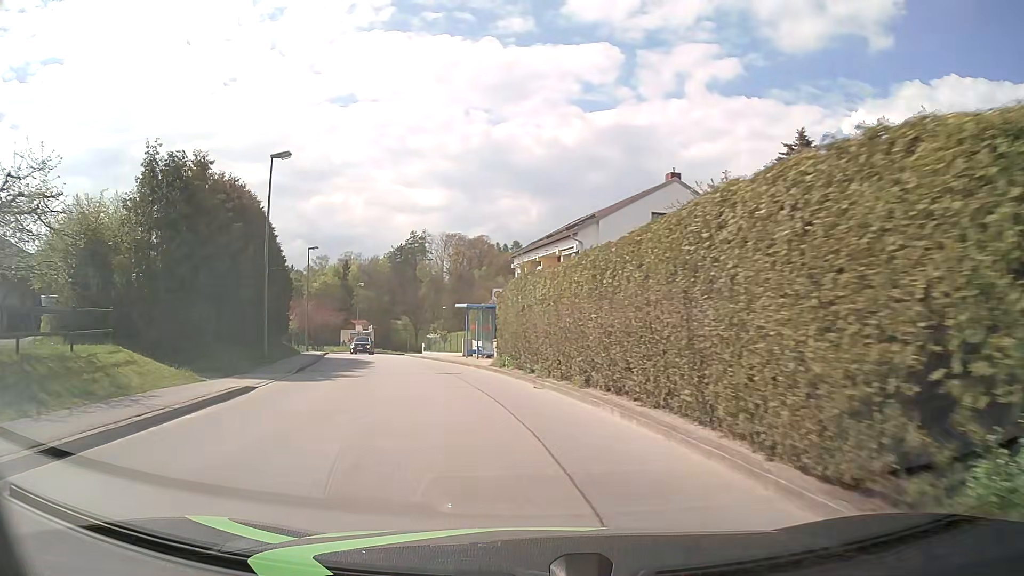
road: unclassified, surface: asphalt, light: Day
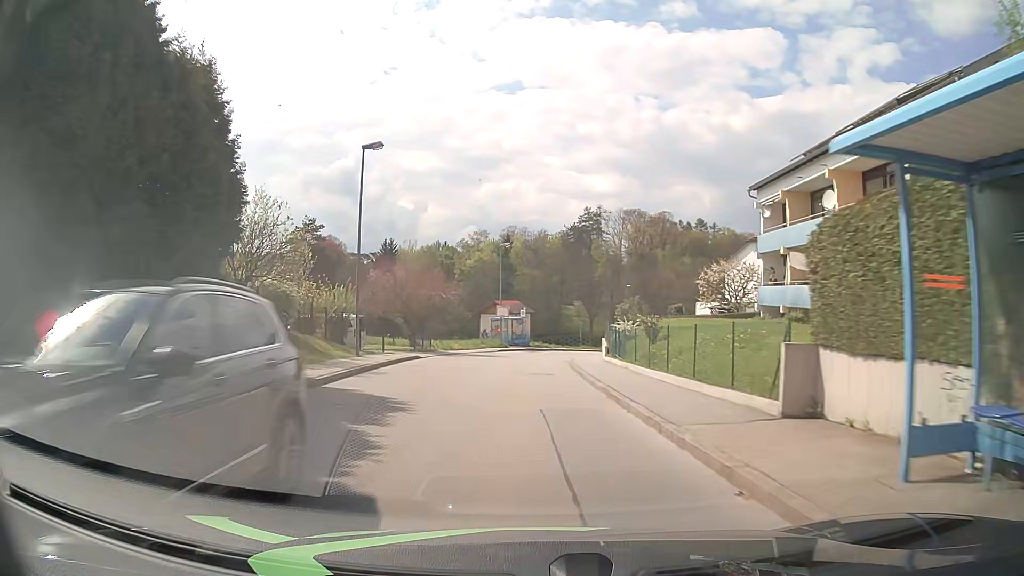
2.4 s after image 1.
(-4.2, +27.2) m; -15°
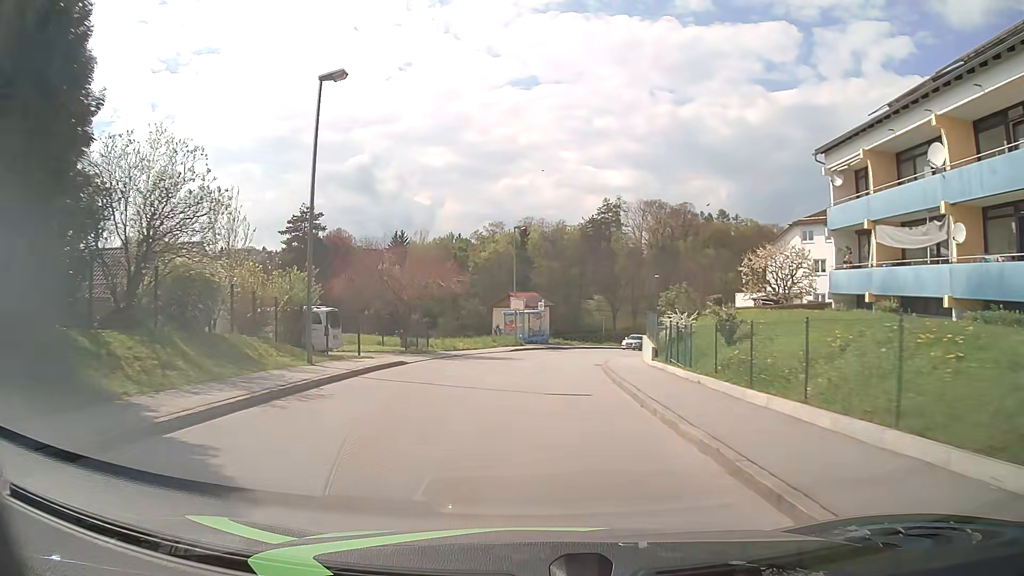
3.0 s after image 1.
(-0.1, +7.3) m; -1°
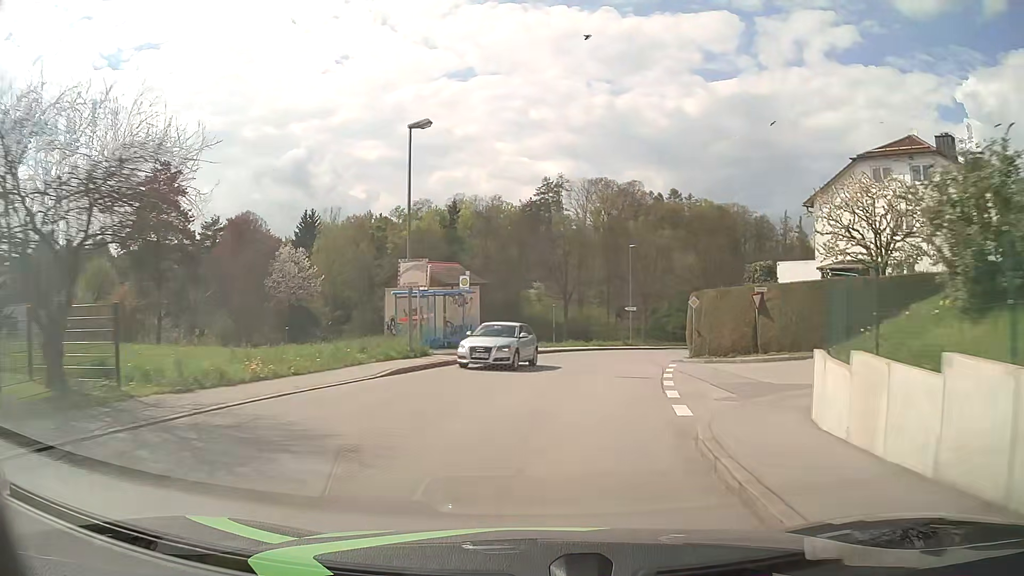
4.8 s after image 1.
(+0.6, +21.7) m; +5°
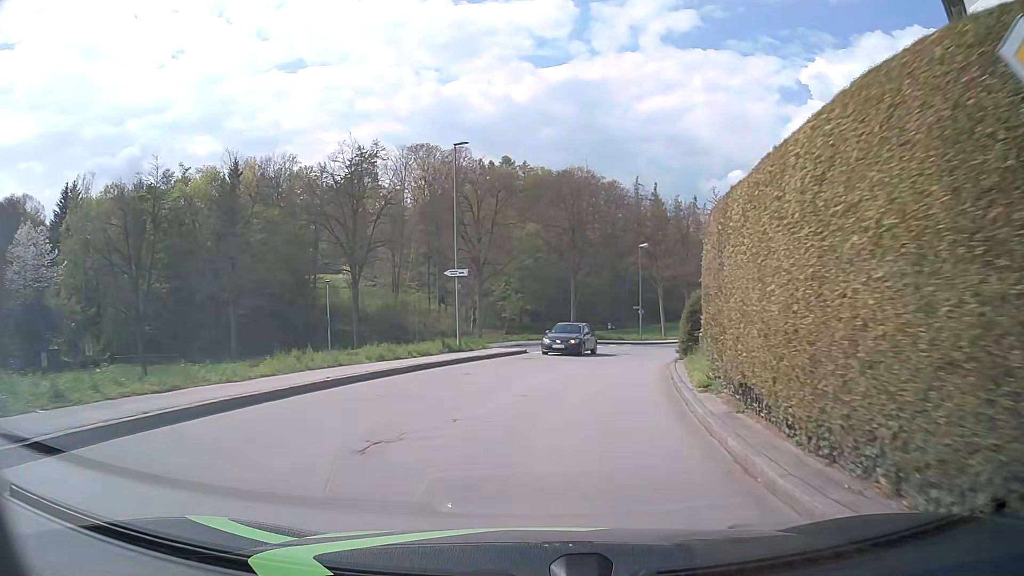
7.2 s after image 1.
(+3.8, +27.8) m; +15°
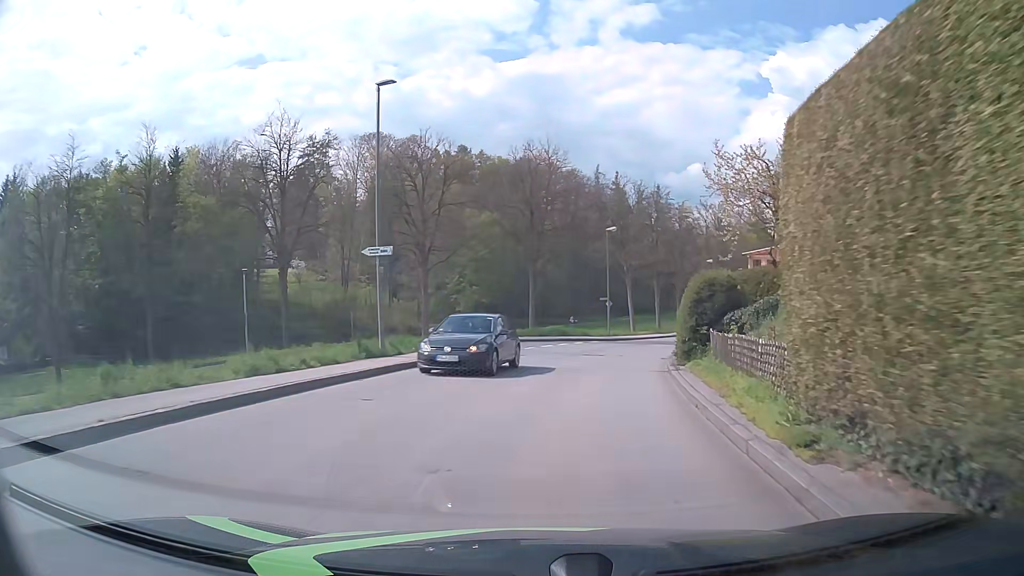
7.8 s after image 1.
(+0.2, +6.3) m; +4°
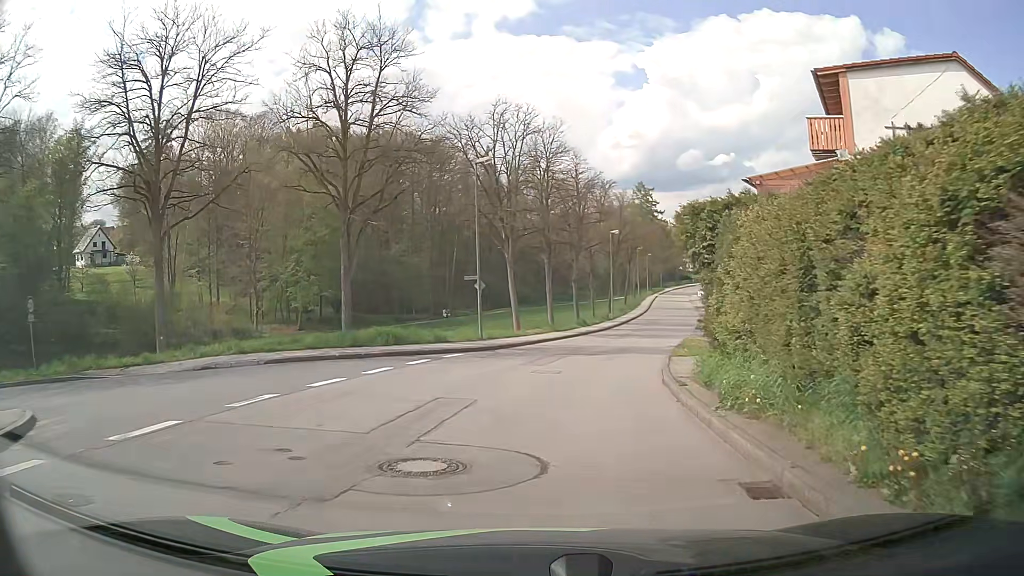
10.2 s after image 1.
(+1.8, +19.6) m; +10°
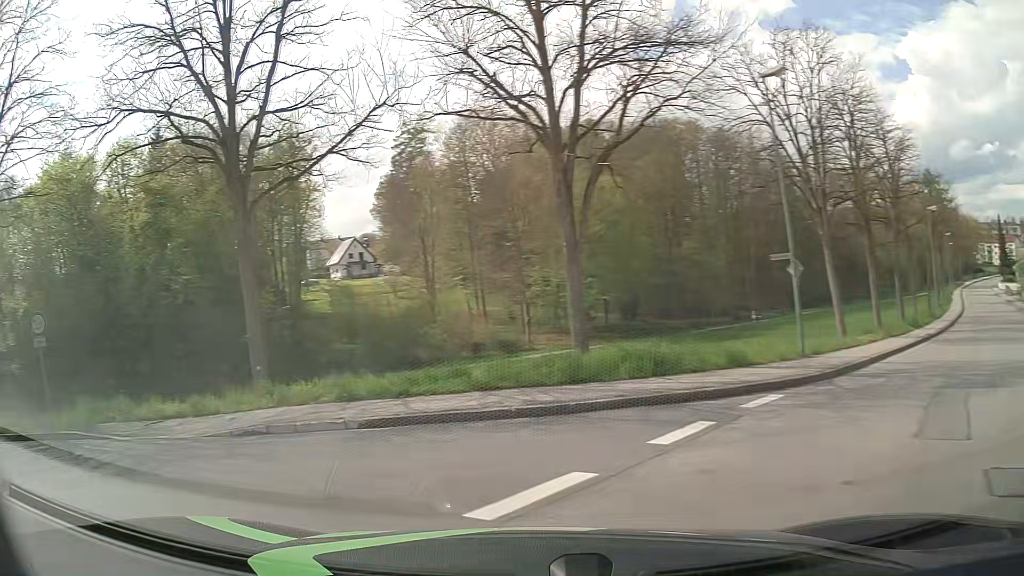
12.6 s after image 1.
(-0.5, +11.0) m; -26°
(-5, +8) (-15, +11) (-25, +11) (-35, +10) (-45, +10) (-55, +11) (-64, +14) (-74, +16) (-84, +19) (-94, +20) m
